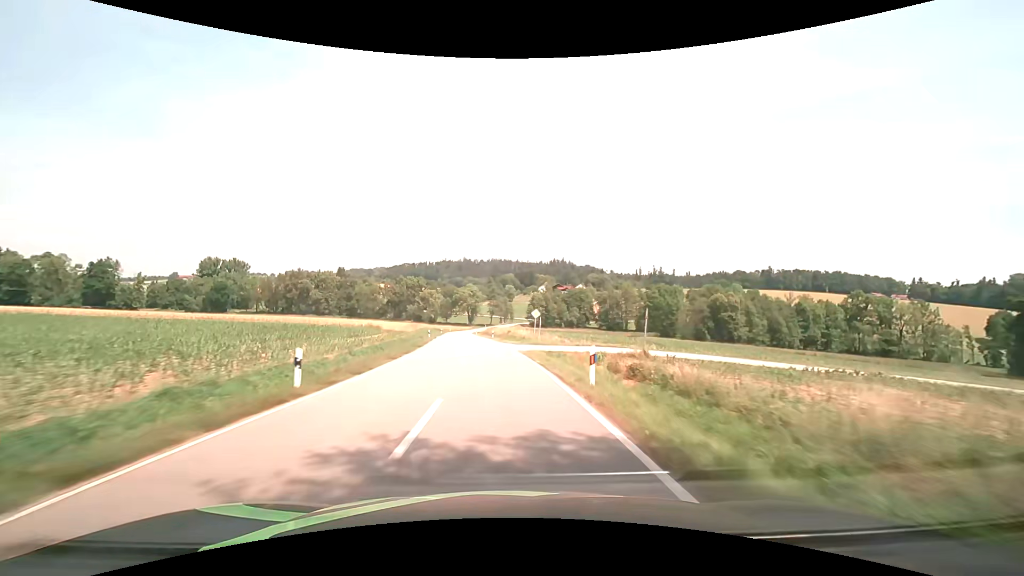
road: tertiary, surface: asphalt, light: Day
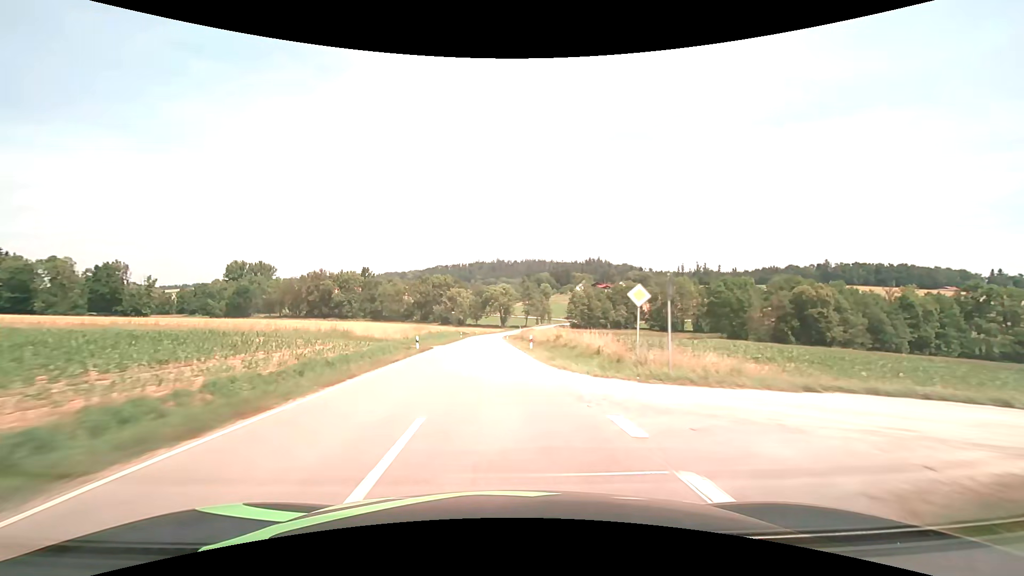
(-0.9, +25.8) m; -4°
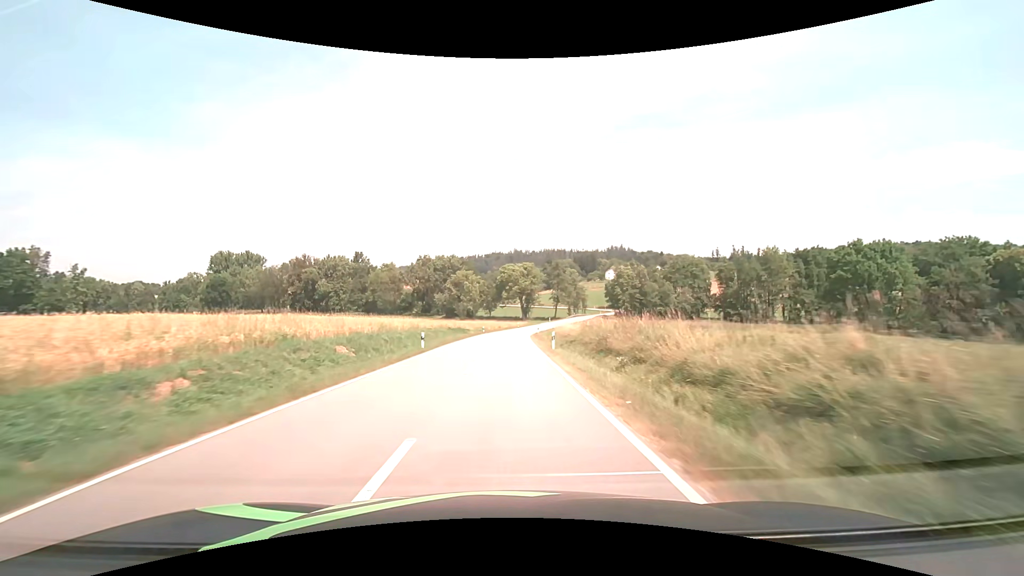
(-1.6, +49.5) m; -2°
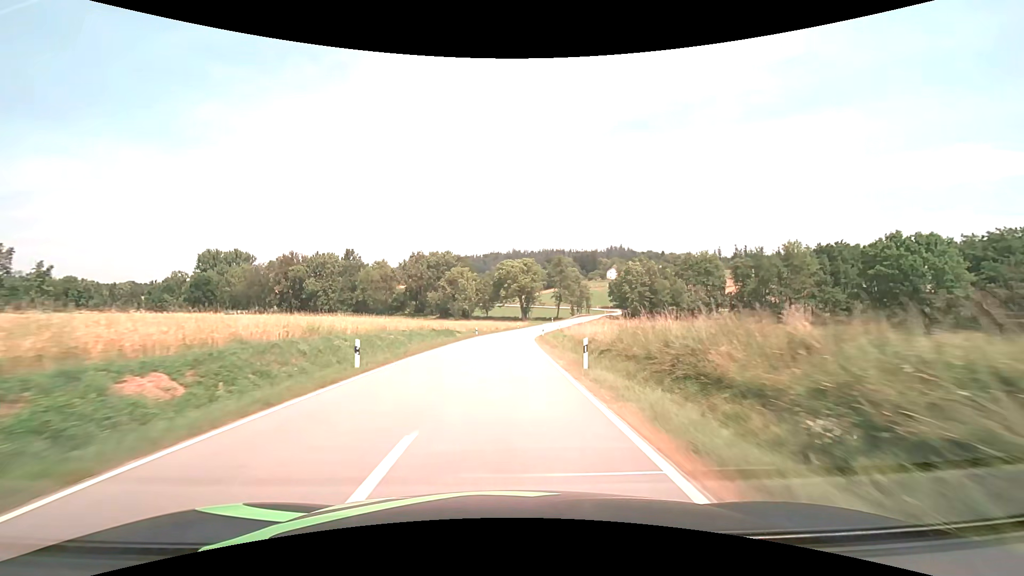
(0.0, +11.5) m; 0°
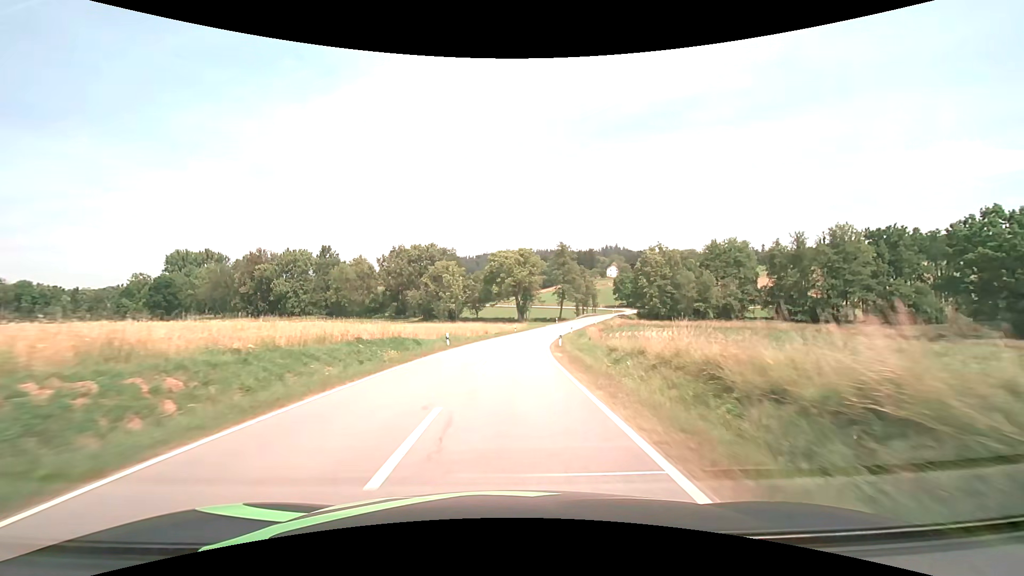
(+0.1, +22.0) m; +1°
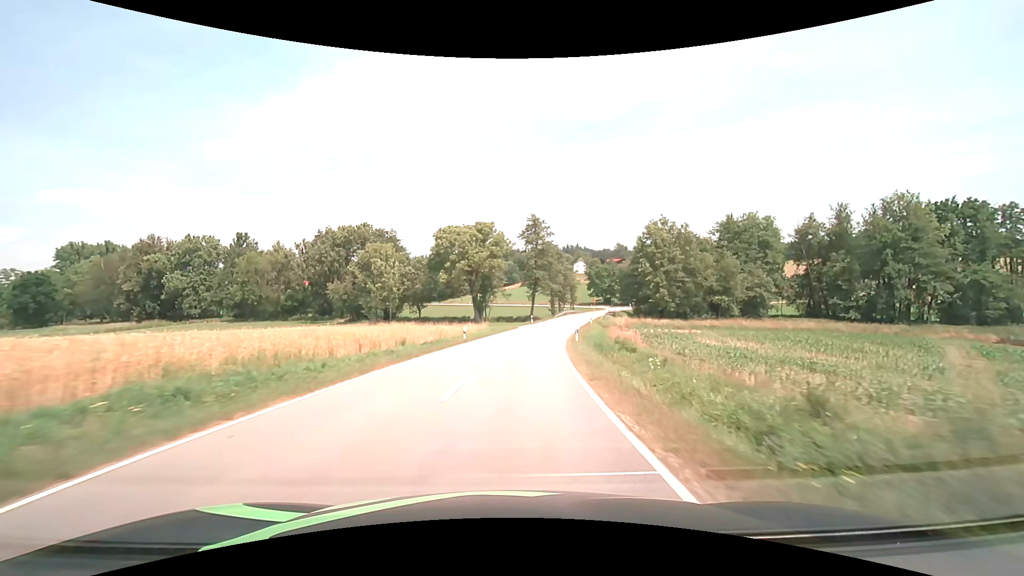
(+1.0, +30.8) m; +5°
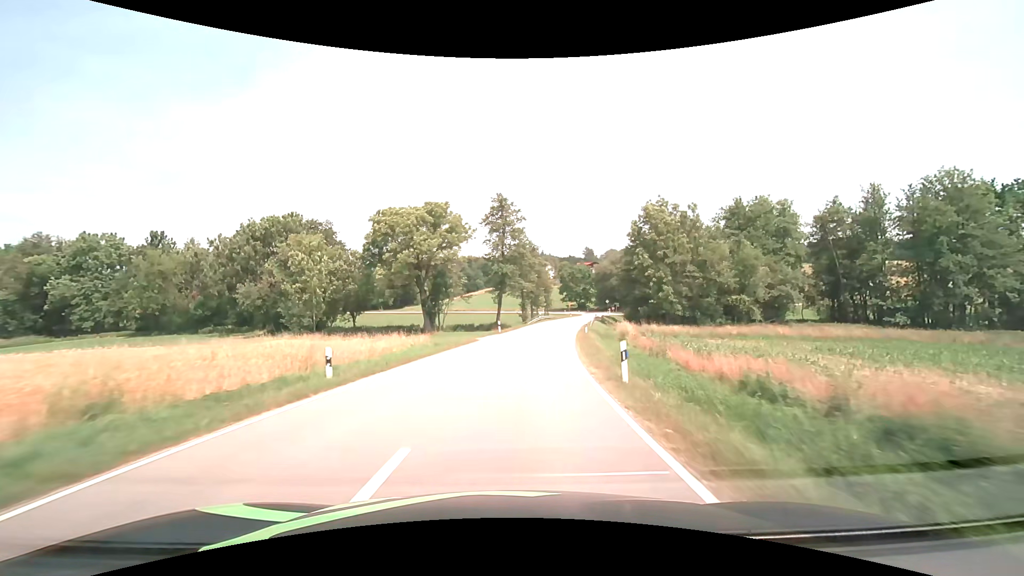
(+0.7, +19.1) m; +4°
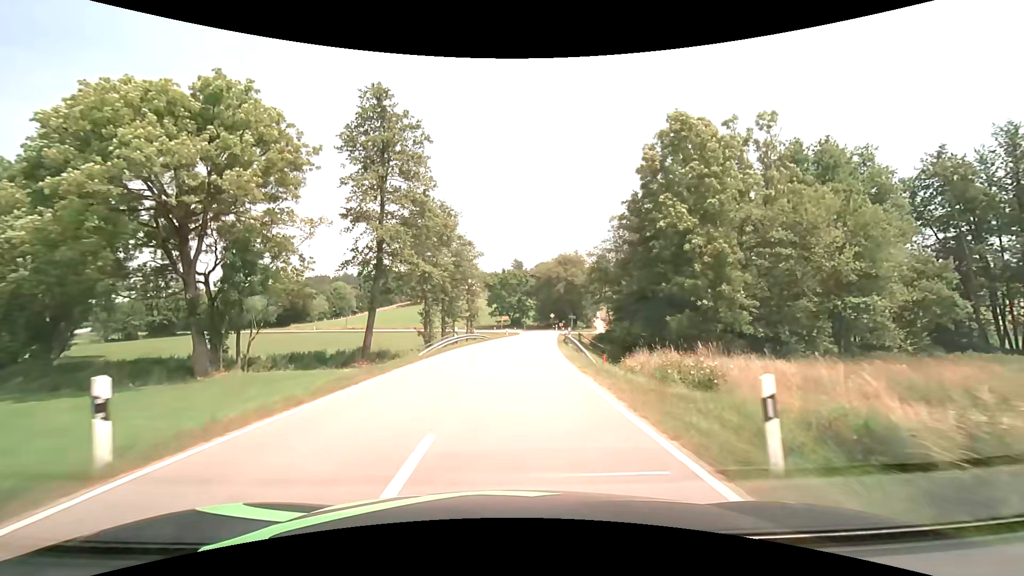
(+2.6, +35.3) m; +9°
(0, +10) (+1, +20) (+1, +30) (+2, +40) (+3, +50) (+4, +60) (+6, +70) (+7, +80) (+7, +90) (+4, +99) m
